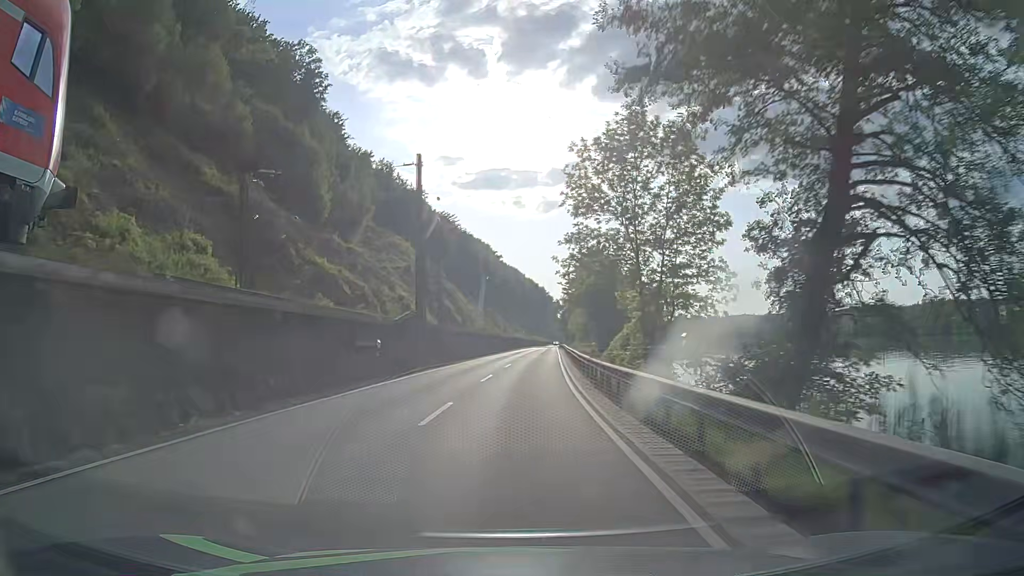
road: primary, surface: asphalt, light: Day
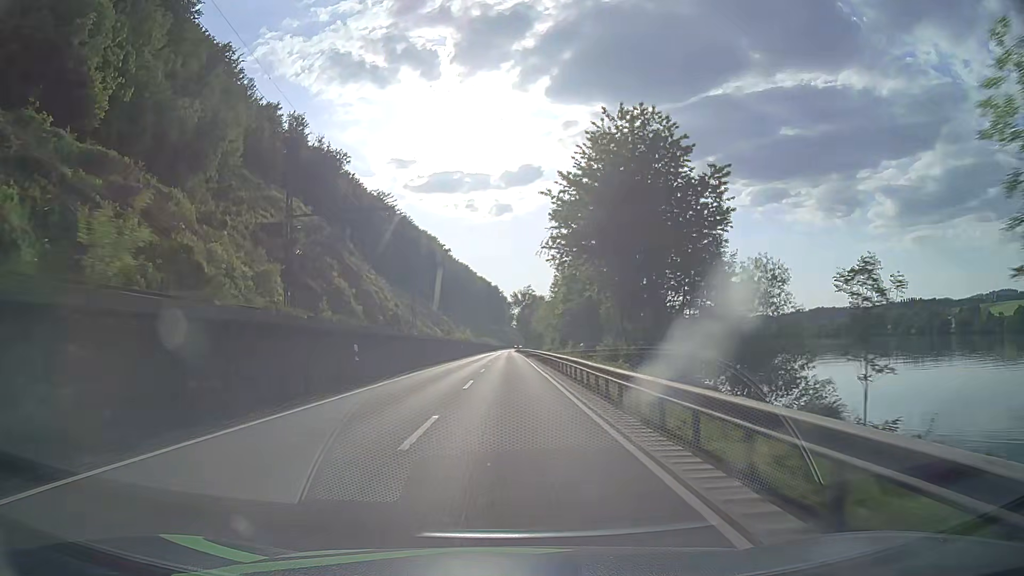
(+2.4, +49.8) m; +4°
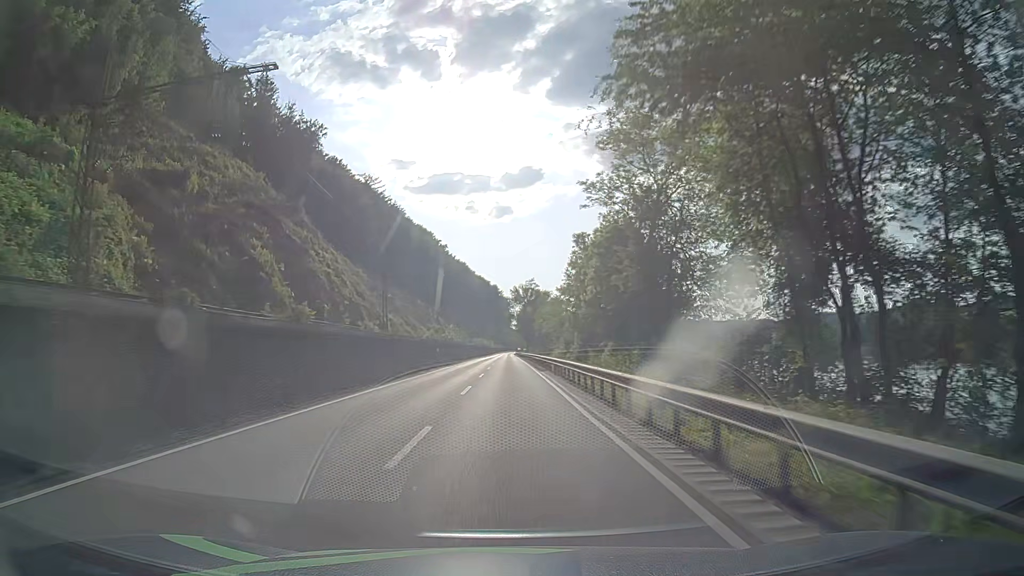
(0.0, +25.0) m; 0°
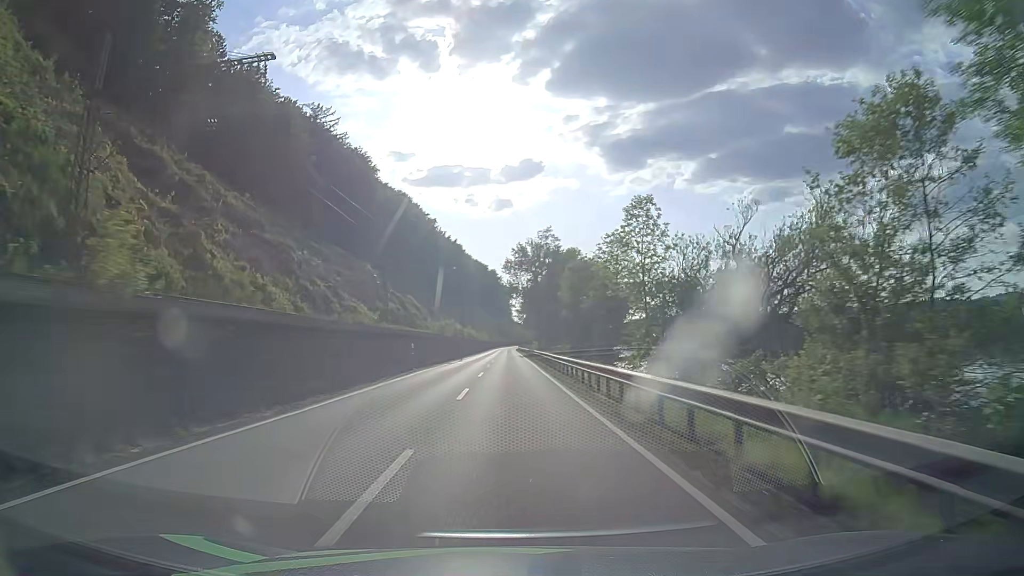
(+0.1, +62.6) m; 0°
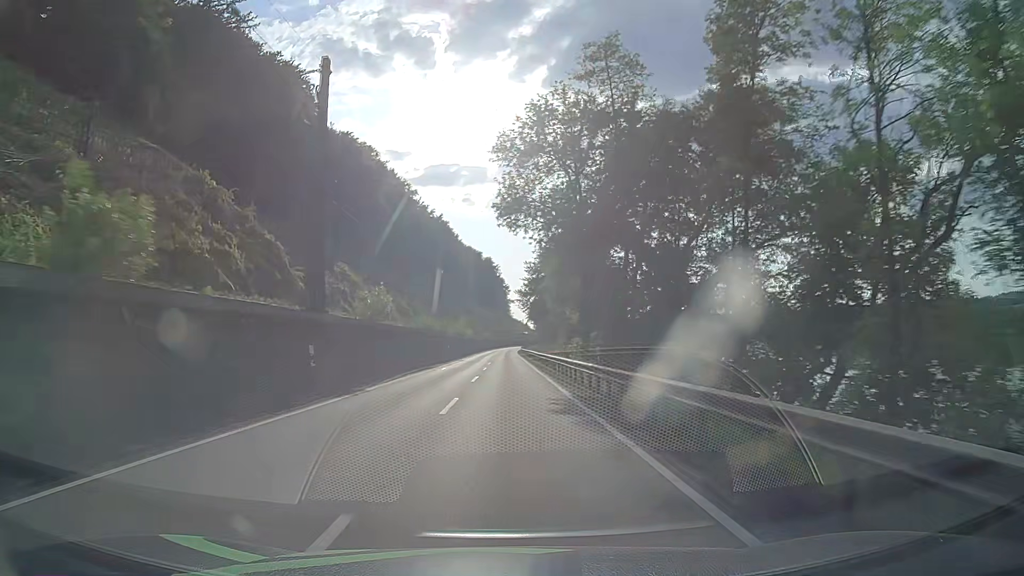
(+0.4, +62.8) m; 0°
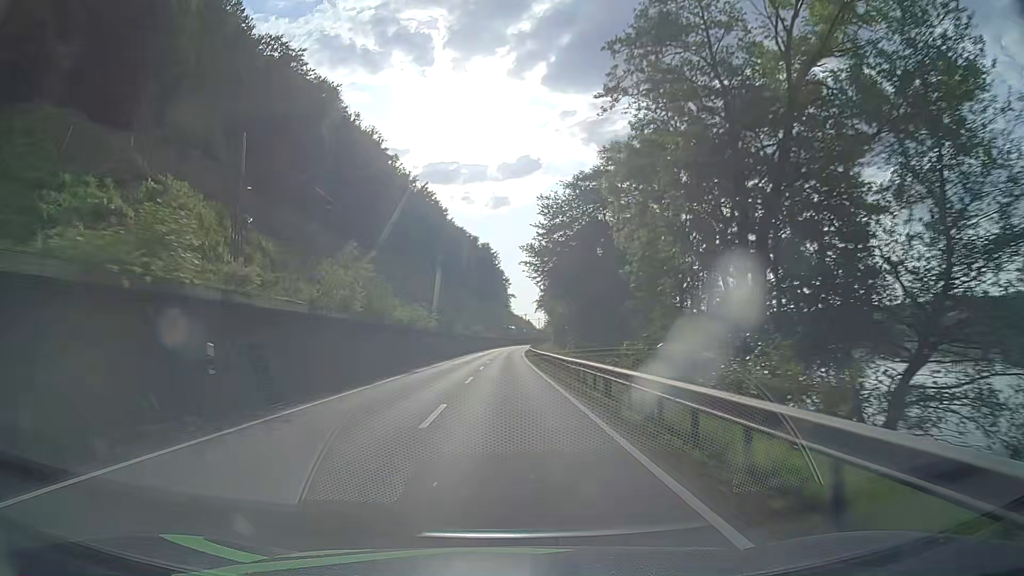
(+0.4, +50.2) m; 0°
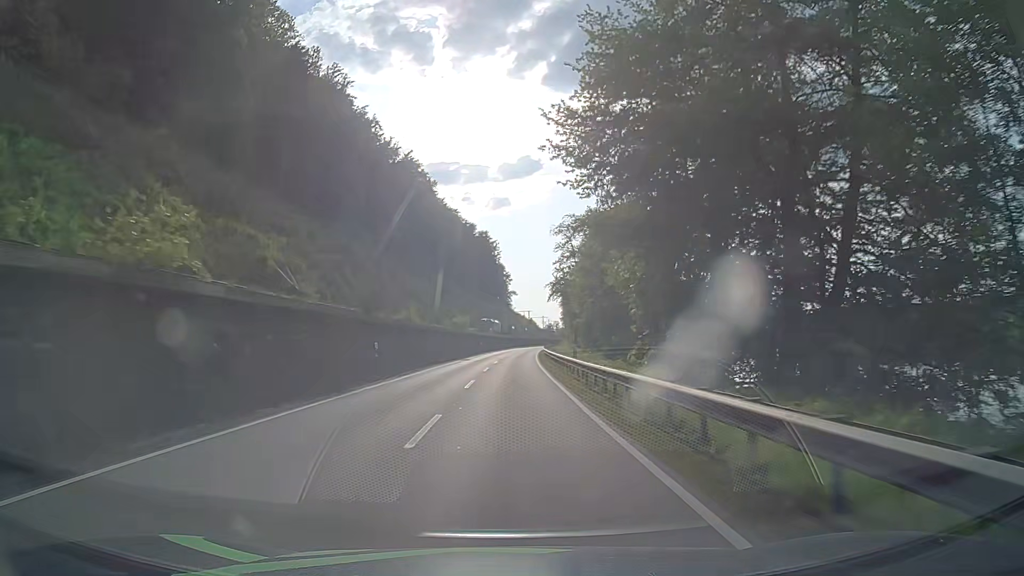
(+0.1, +37.6) m; 0°
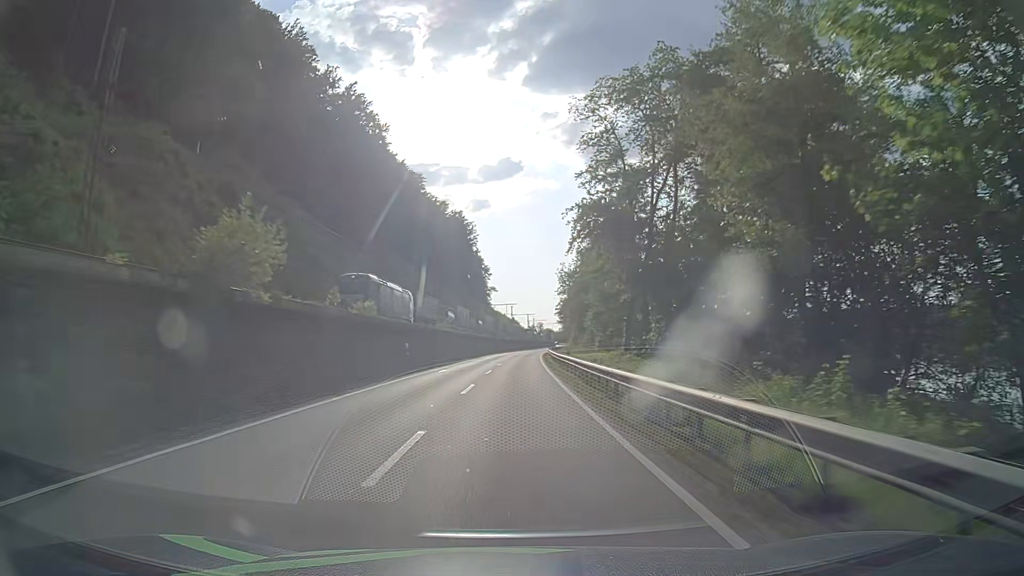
(+1.0, +50.1) m; +2°
(0, +10) (0, +20) (0, +30) (+1, +40) (+1, +50) (+2, +60) (+2, +70) (+3, +80) (+3, +90) (+4, +100) m
